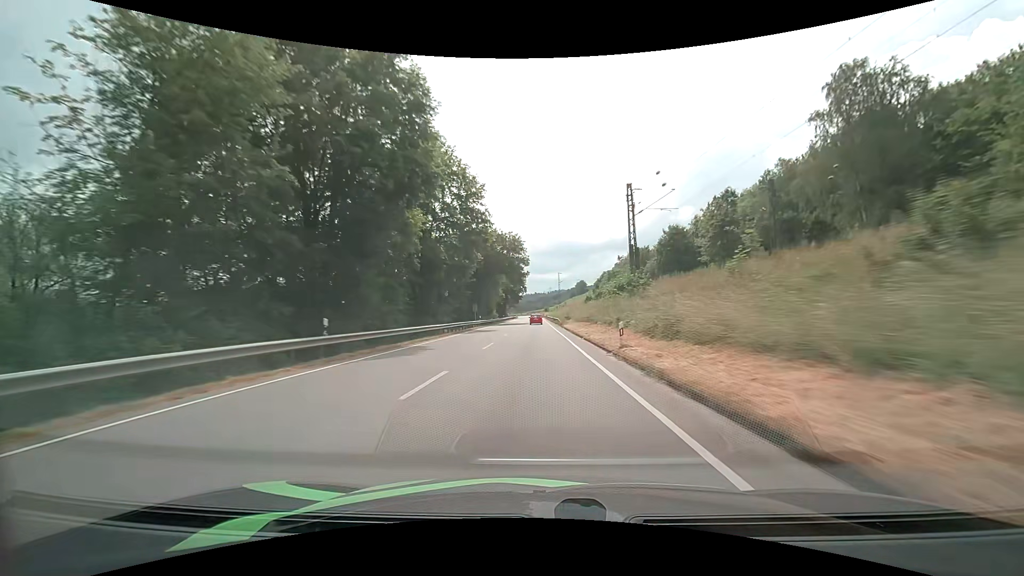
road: primary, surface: asphalt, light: Day
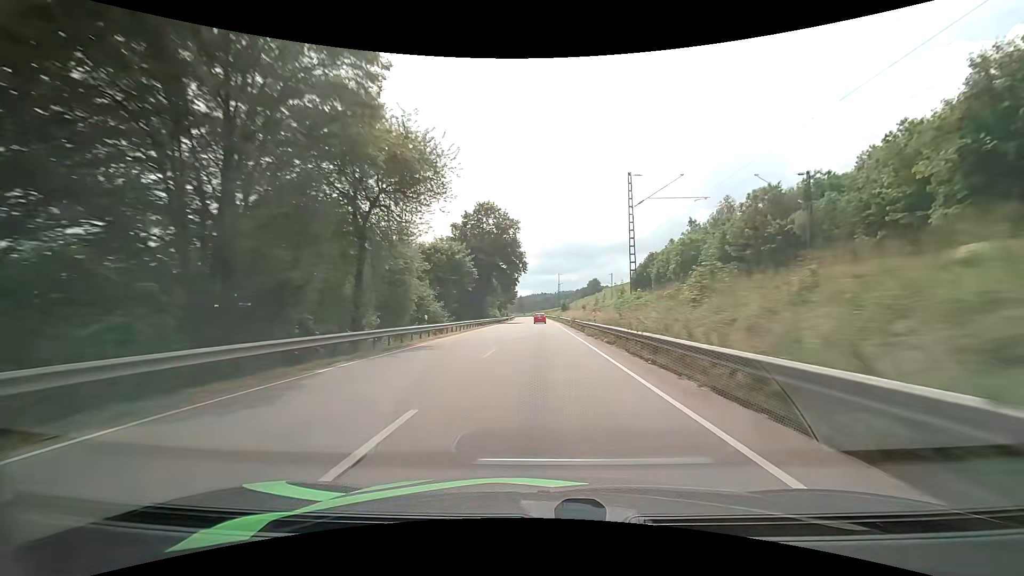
(-0.8, +78.6) m; -1°
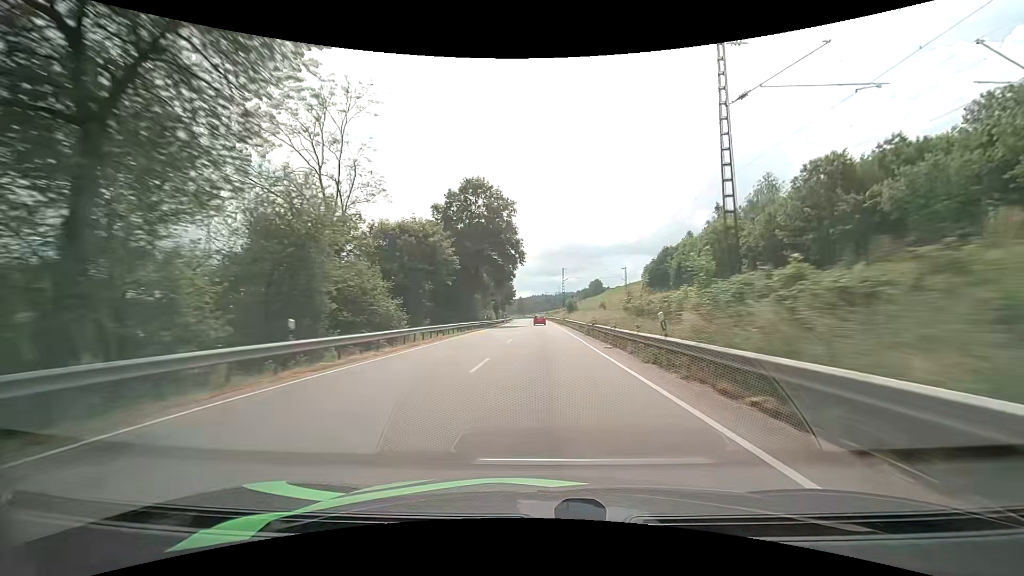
(0.0, +15.8) m; 0°
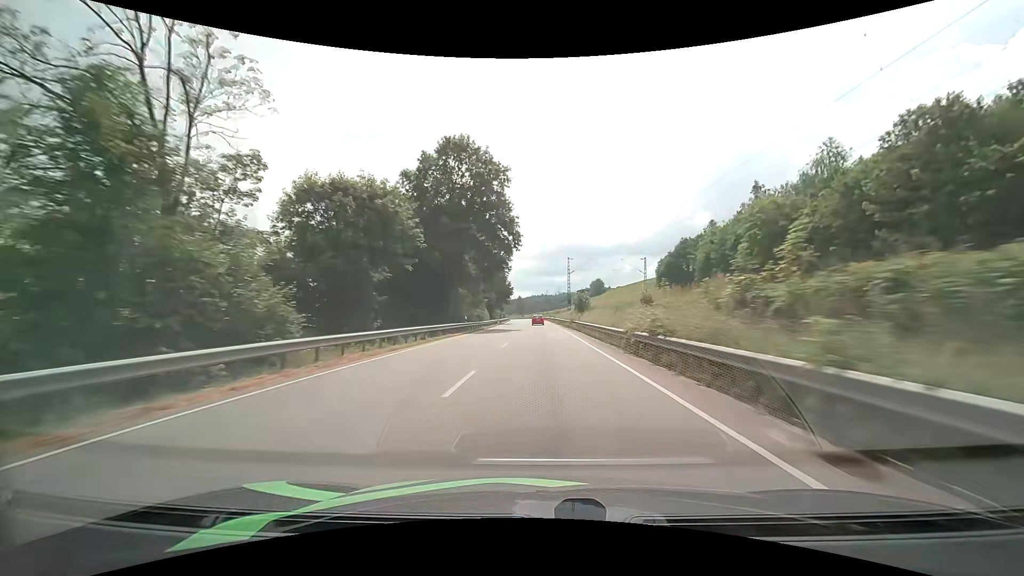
(0.0, +15.9) m; 0°
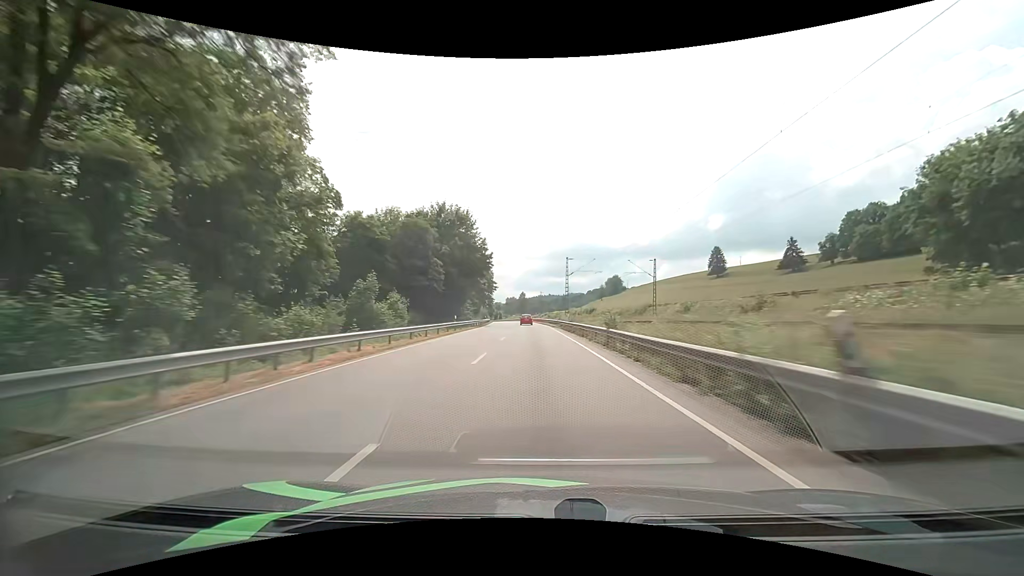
(-0.3, +80.5) m; -1°
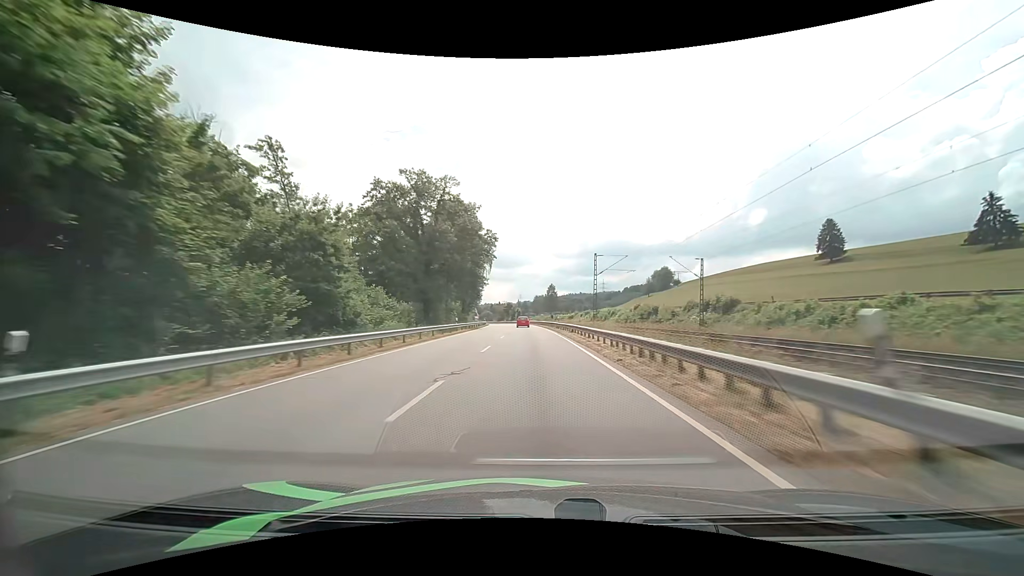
(-1.9, +80.8) m; -3°
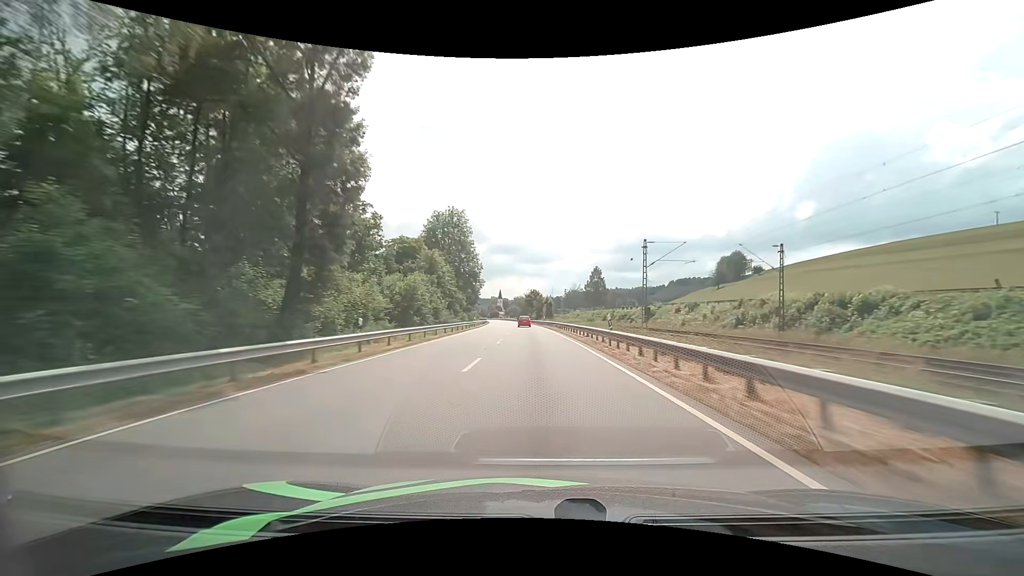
(-2.7, +80.2) m; -3°
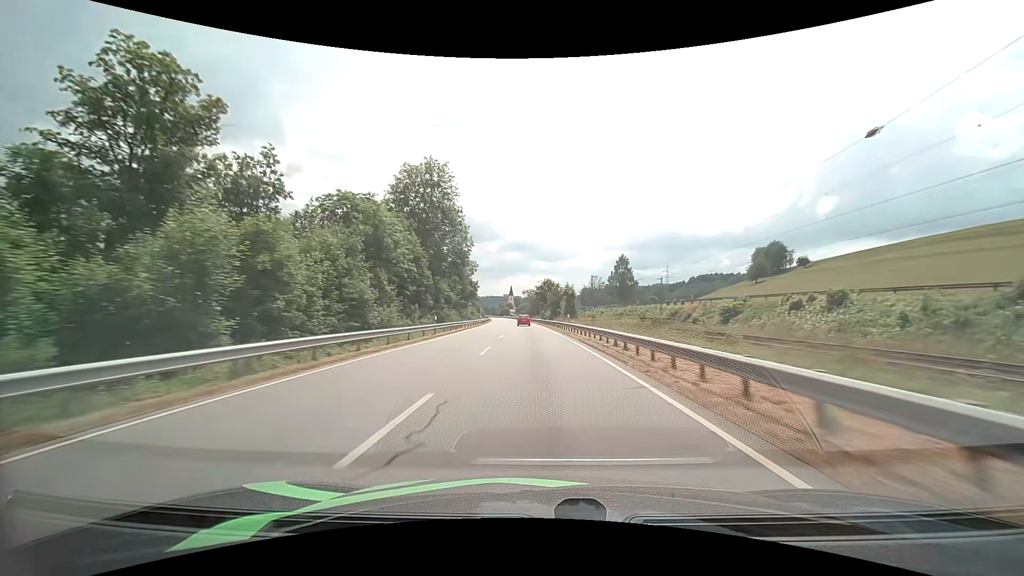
(-0.5, +32.2) m; -2°
(0, +10) (0, +20) (0, +30) (-1, +40) (-1, +50) (-1, +60) (-2, +70) (-3, +80) (-3, +90) (-4, +100) m
